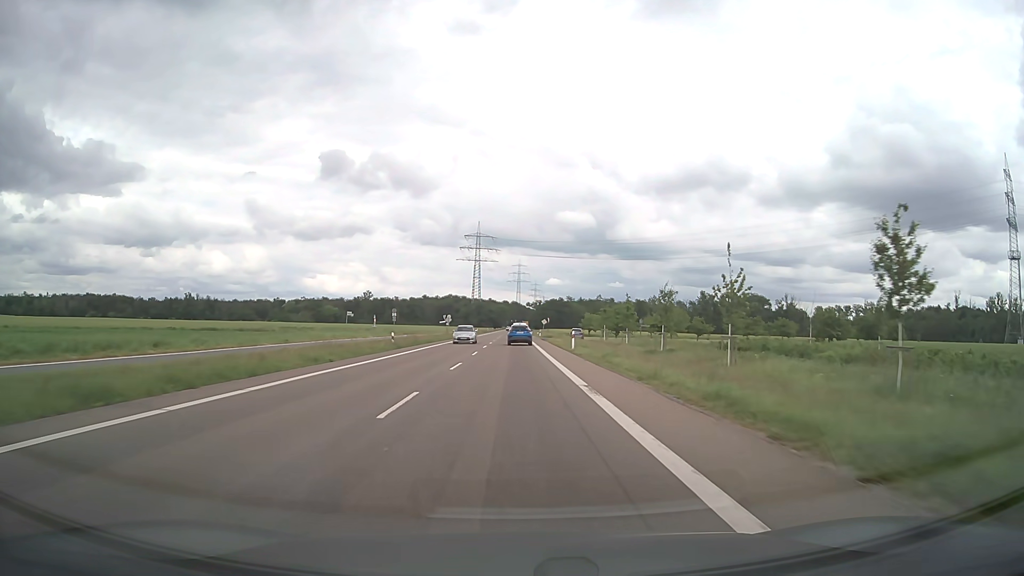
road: secondary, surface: asphalt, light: Day
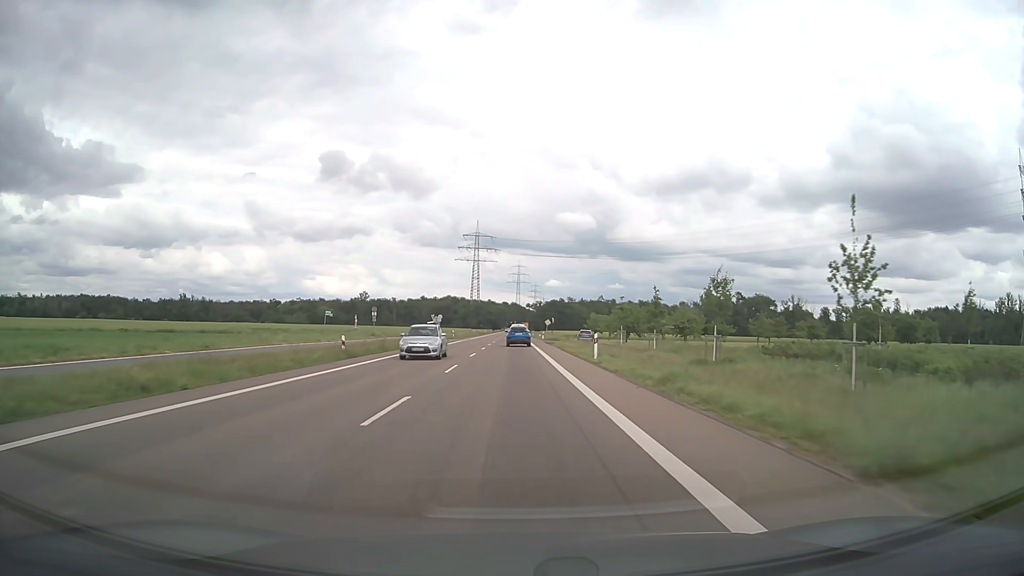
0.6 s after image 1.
(0.0, +12.3) m; 0°
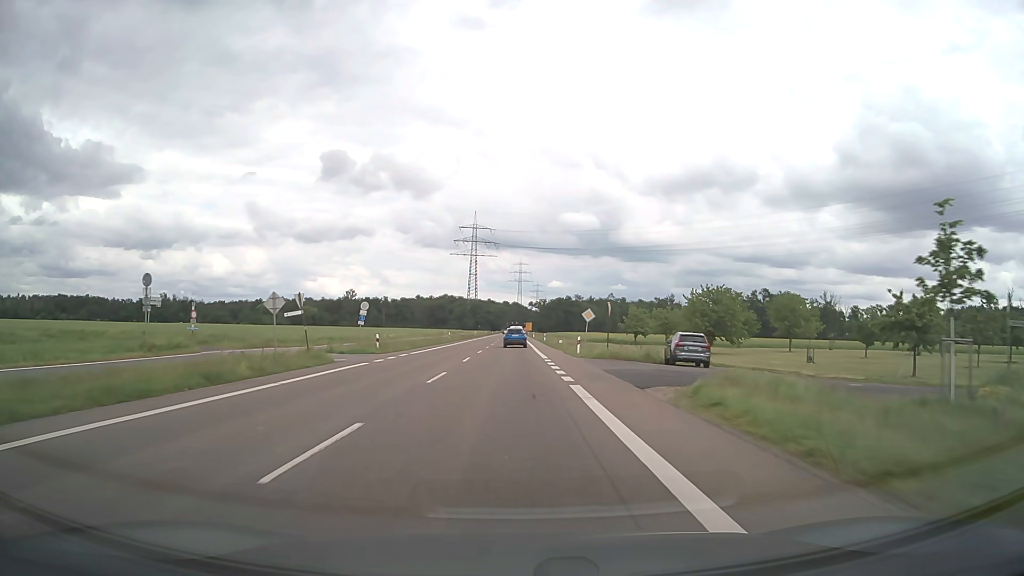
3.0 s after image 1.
(0.0, +49.0) m; 0°
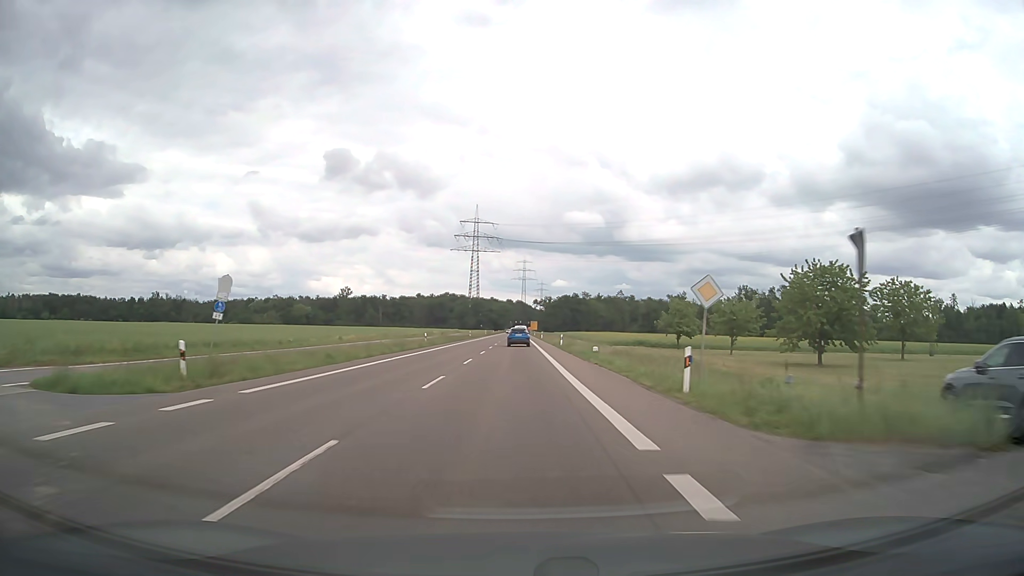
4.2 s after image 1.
(0.0, +24.4) m; 0°
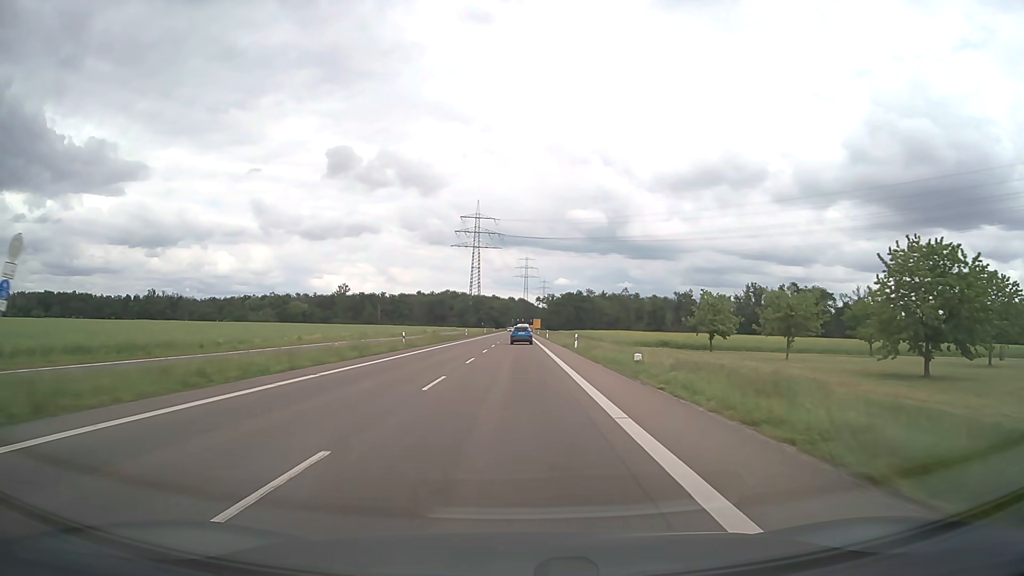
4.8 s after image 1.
(0.0, +12.2) m; 0°
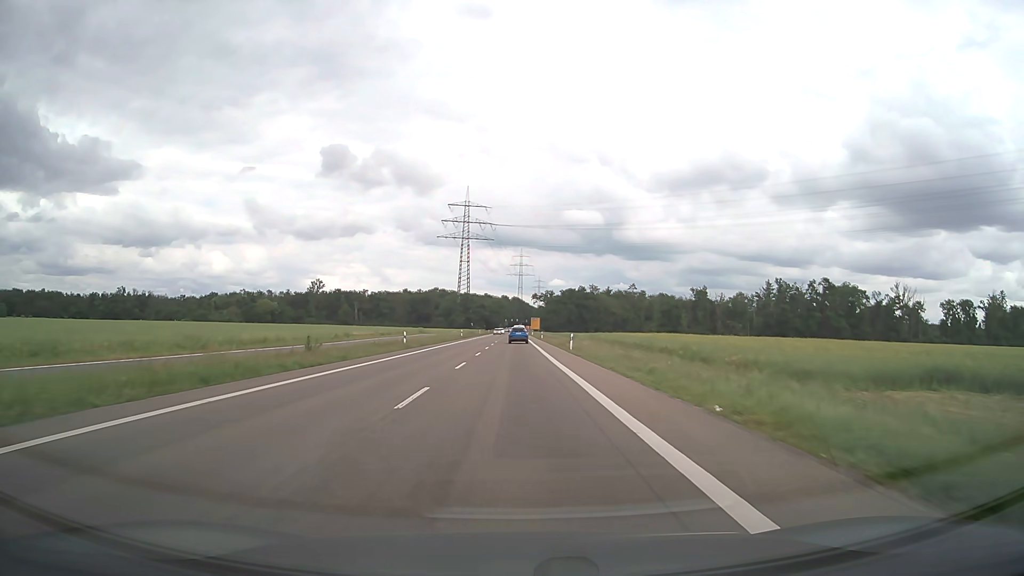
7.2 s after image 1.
(+0.1, +48.9) m; 0°
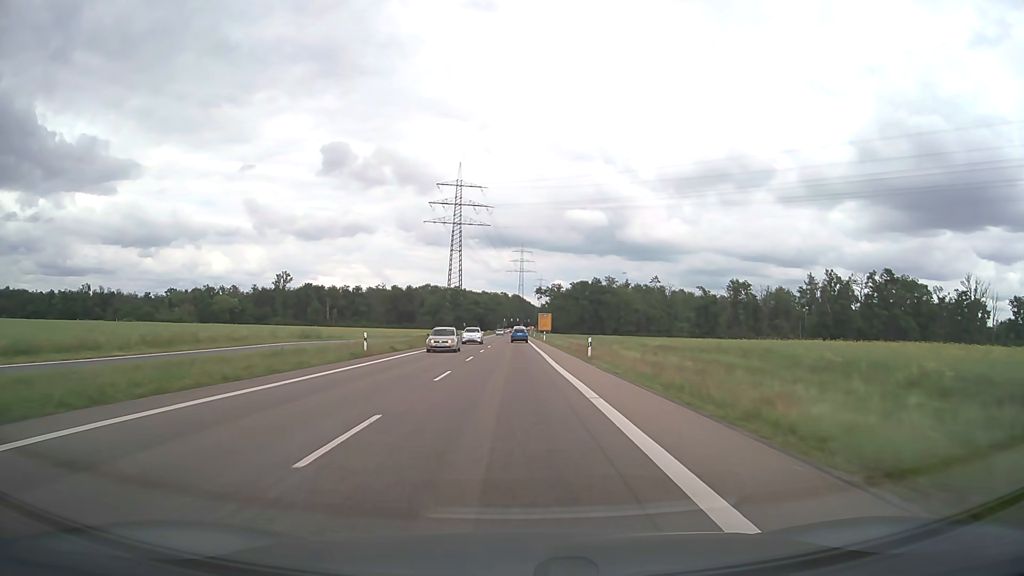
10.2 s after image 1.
(+0.1, +61.9) m; 0°
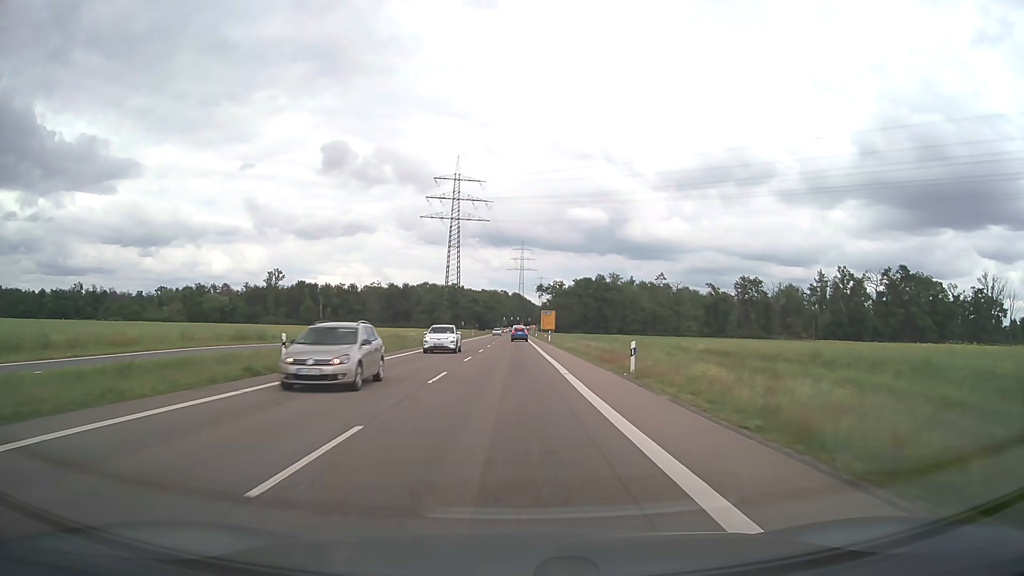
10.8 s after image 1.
(0.0, +12.6) m; 0°
(0, +10) (0, +20) (0, +30) (0, +40) (0, +50) (0, +60) (0, +70) (0, +80) (0, +90) (0, +100) m
